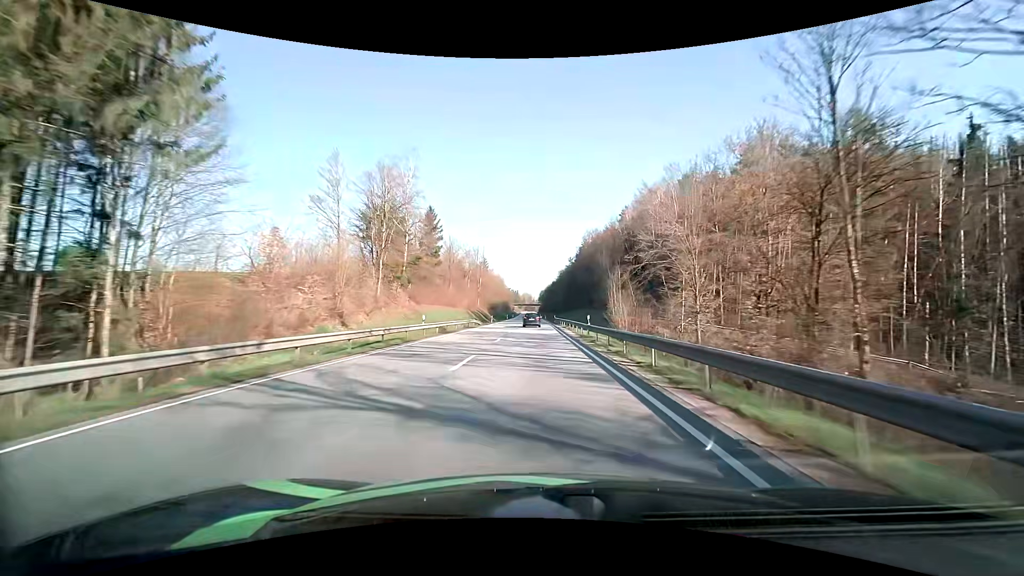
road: primary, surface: asphalt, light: Day
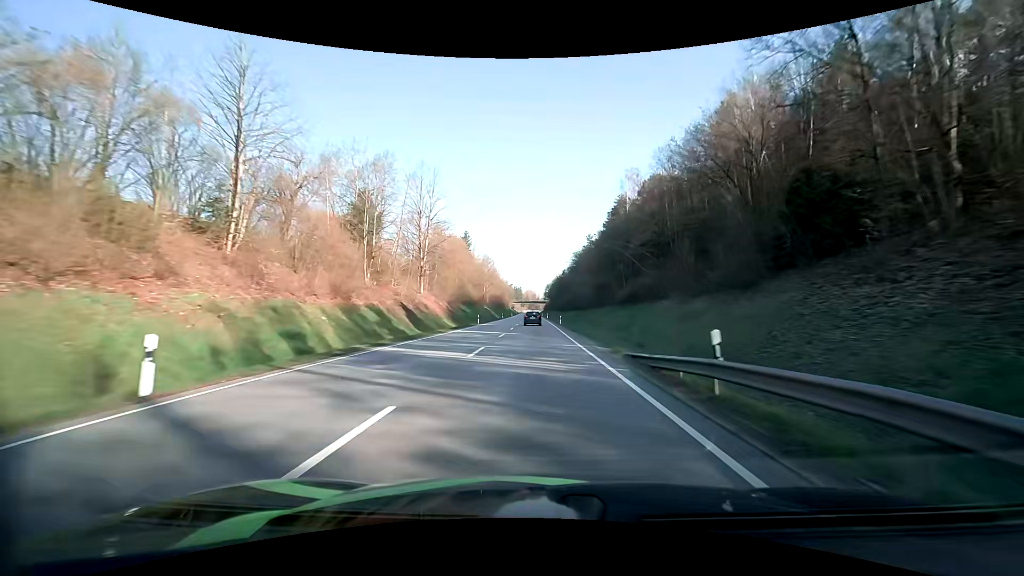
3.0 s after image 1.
(-0.1, +69.0) m; 0°
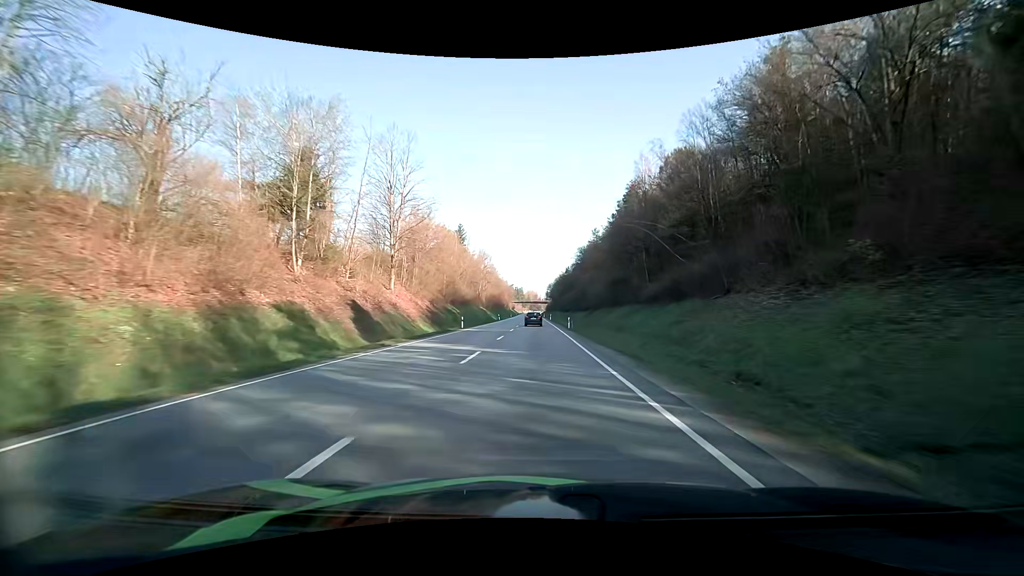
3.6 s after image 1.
(-0.1, +13.7) m; -1°
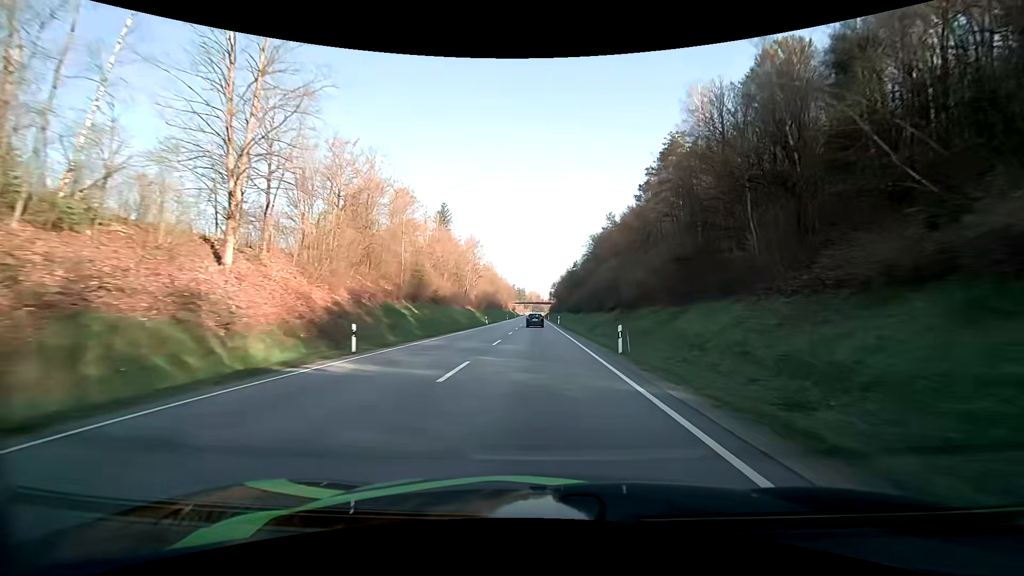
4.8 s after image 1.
(0.0, +27.6) m; 0°
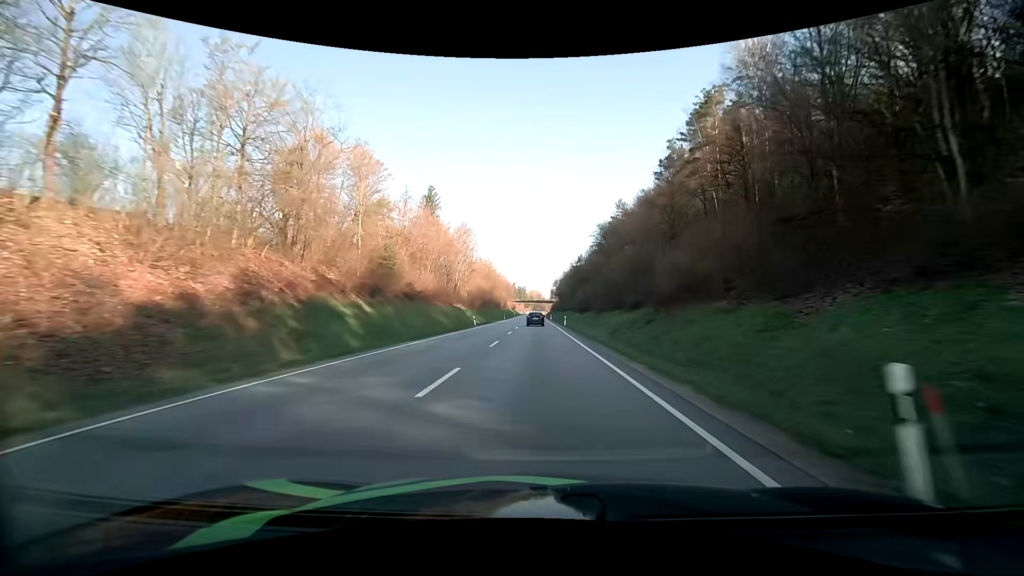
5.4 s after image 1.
(-0.1, +13.9) m; 0°
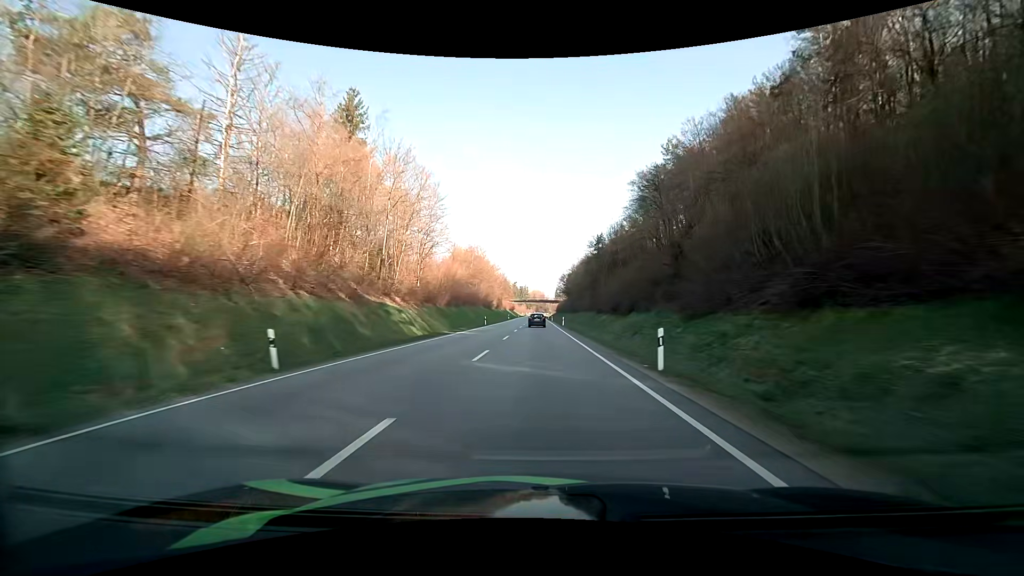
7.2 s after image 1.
(-0.1, +41.9) m; 0°
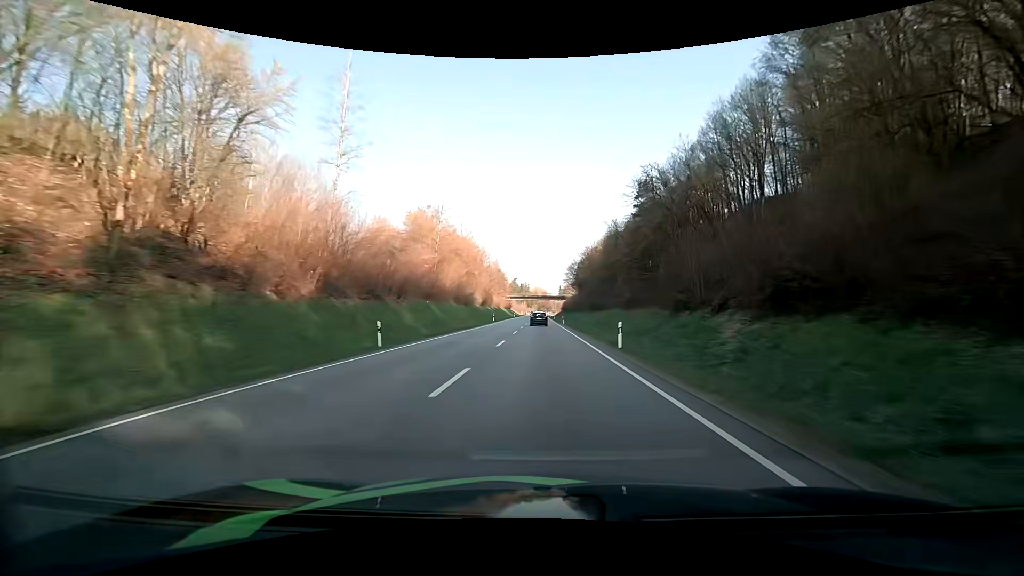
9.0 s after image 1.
(-0.1, +42.4) m; 0°
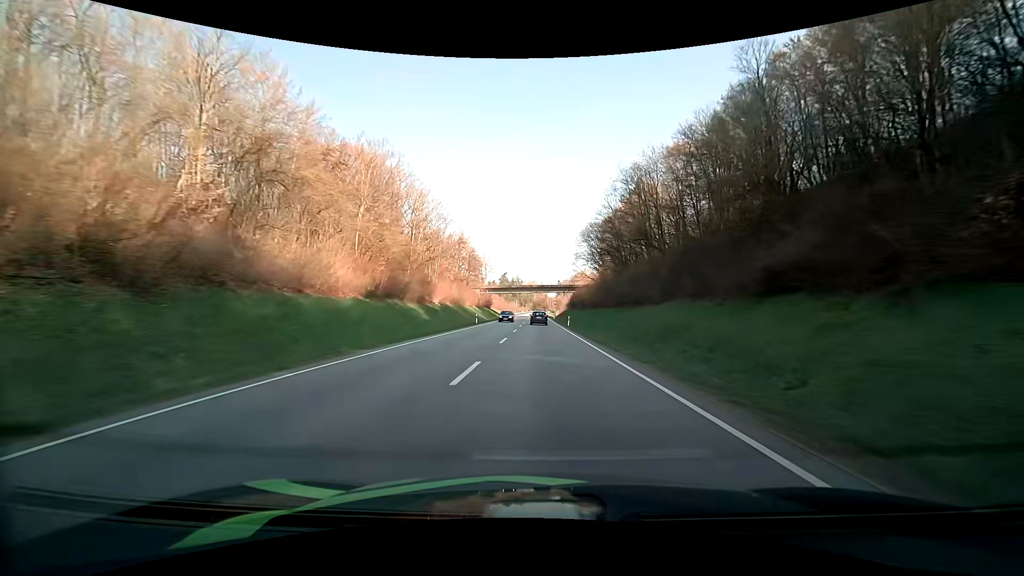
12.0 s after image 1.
(+0.1, +71.0) m; +1°
